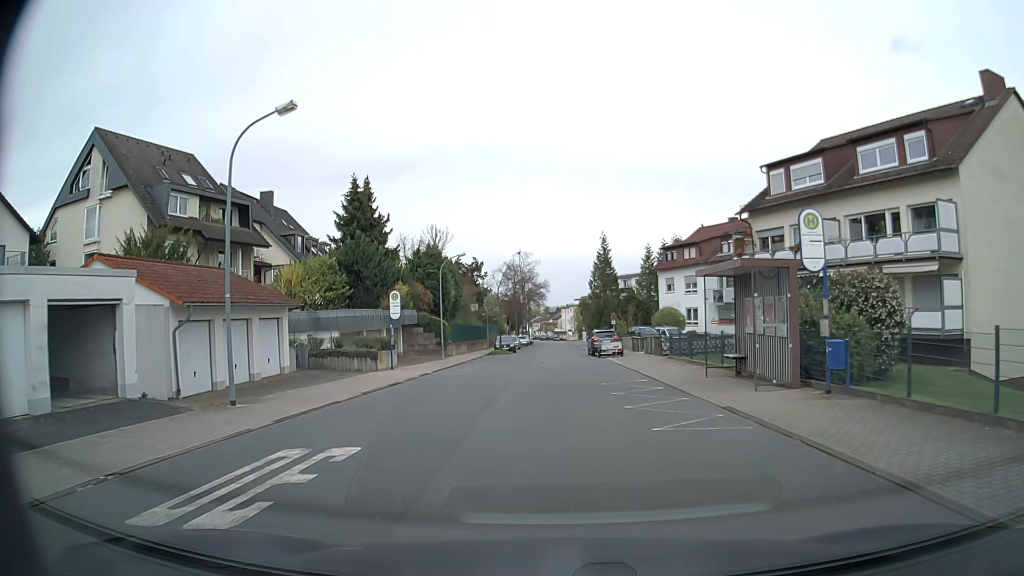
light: Day
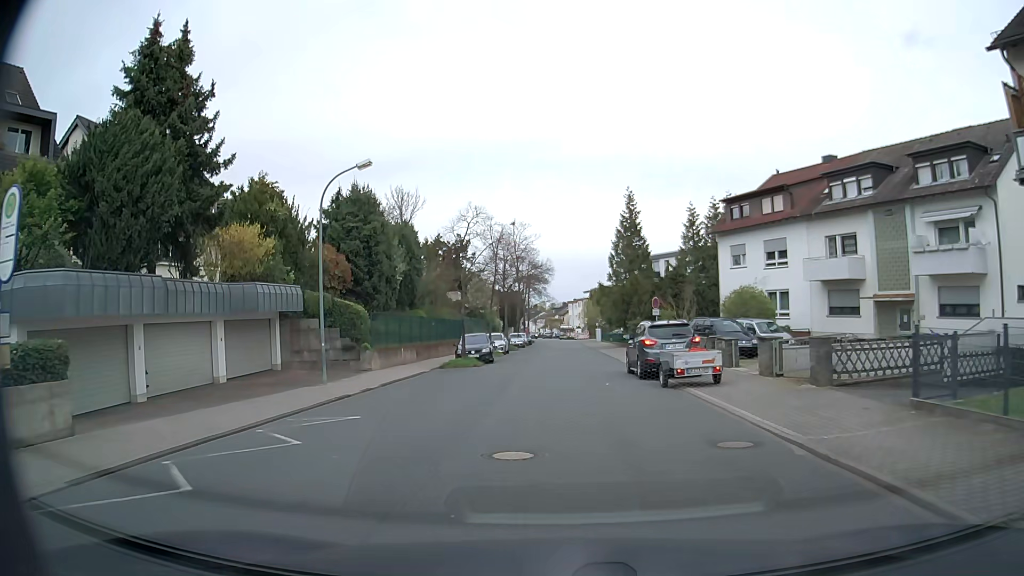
(+0.3, +23.2) m; 0°
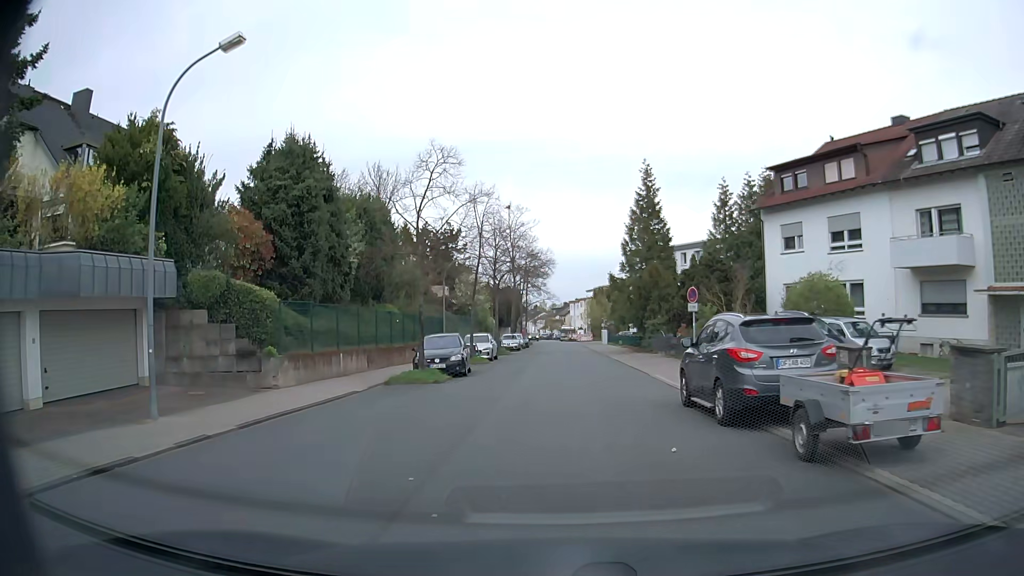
(0.0, +9.6) m; 0°
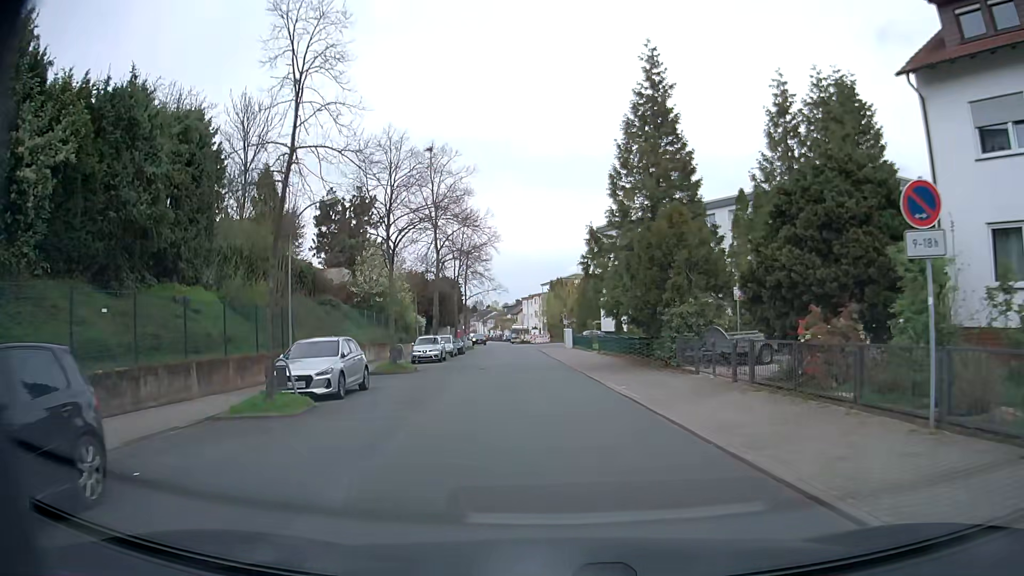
(+0.6, +19.8) m; +4°
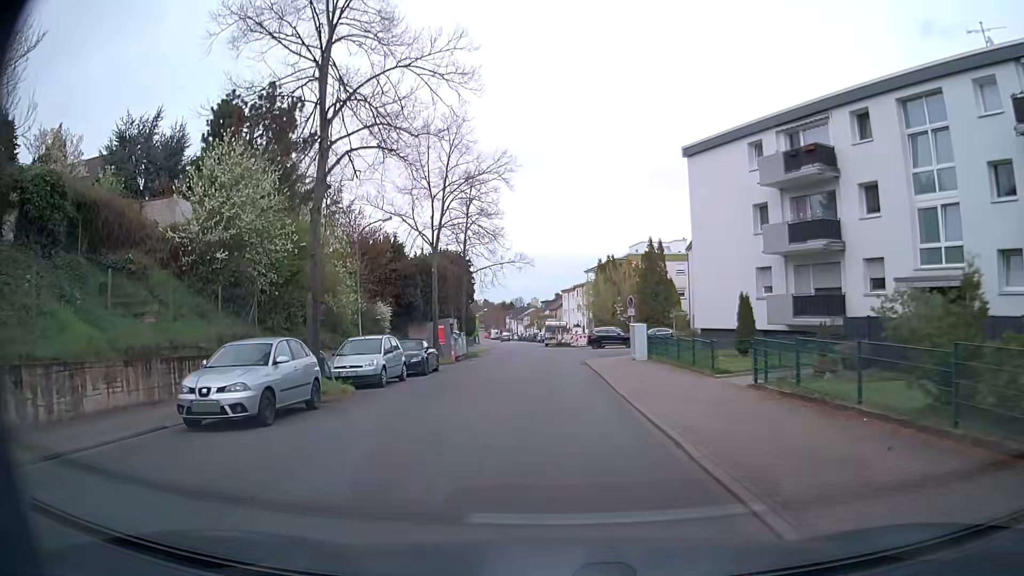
(-0.5, +25.8) m; -3°
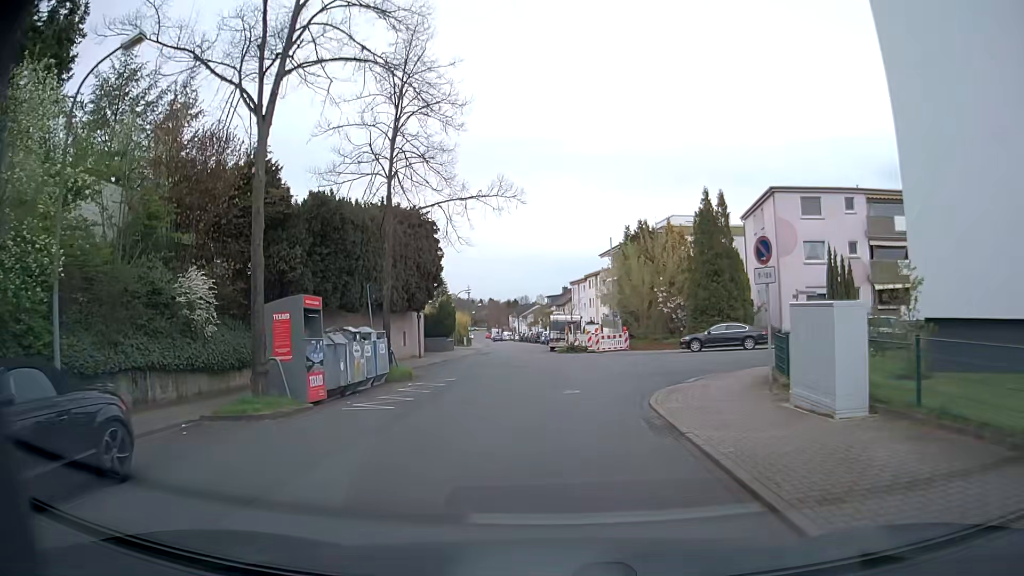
(-0.3, +20.4) m; -1°
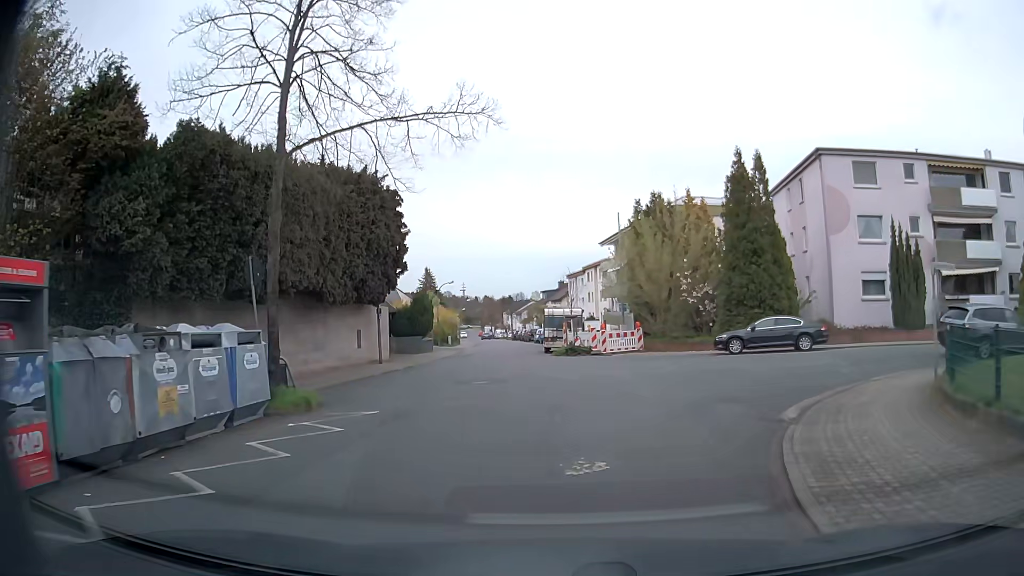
(+0.1, +8.5) m; +2°
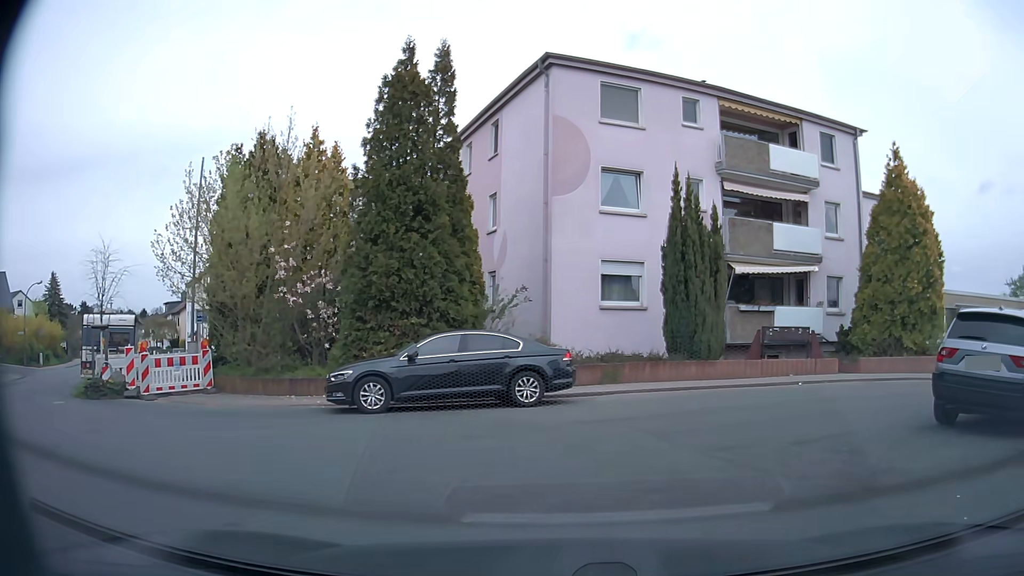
(+2.4, +14.3) m; +30°
(+2, +10) (+10, +16) (+19, +19) (+29, +22) (+39, +25) (+48, +28) (+57, +33) (+65, +38) (+73, +44) (+82, +50) m
